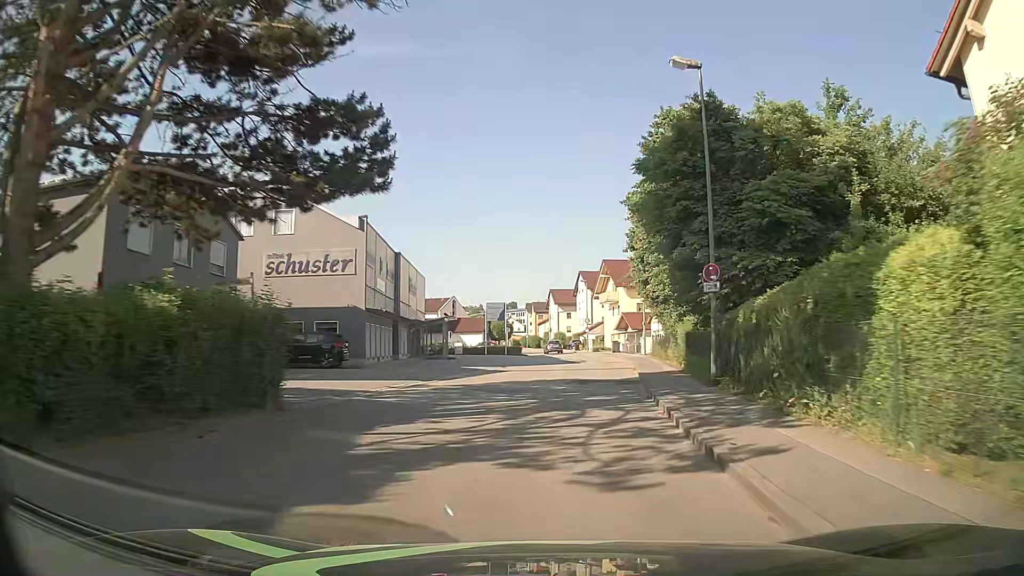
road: unclassified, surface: asphalt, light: Day
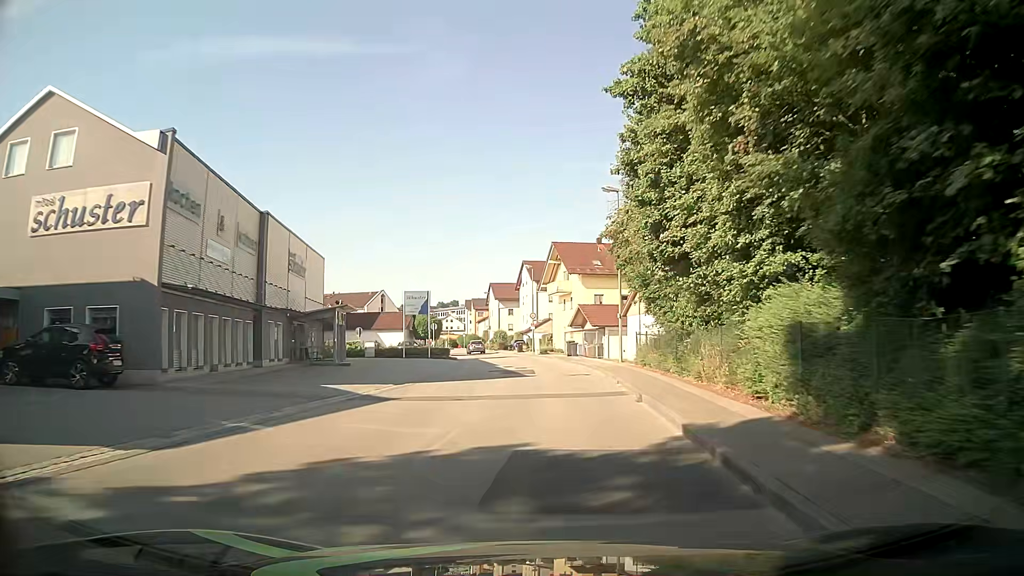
(+0.6, +14.7) m; +4°
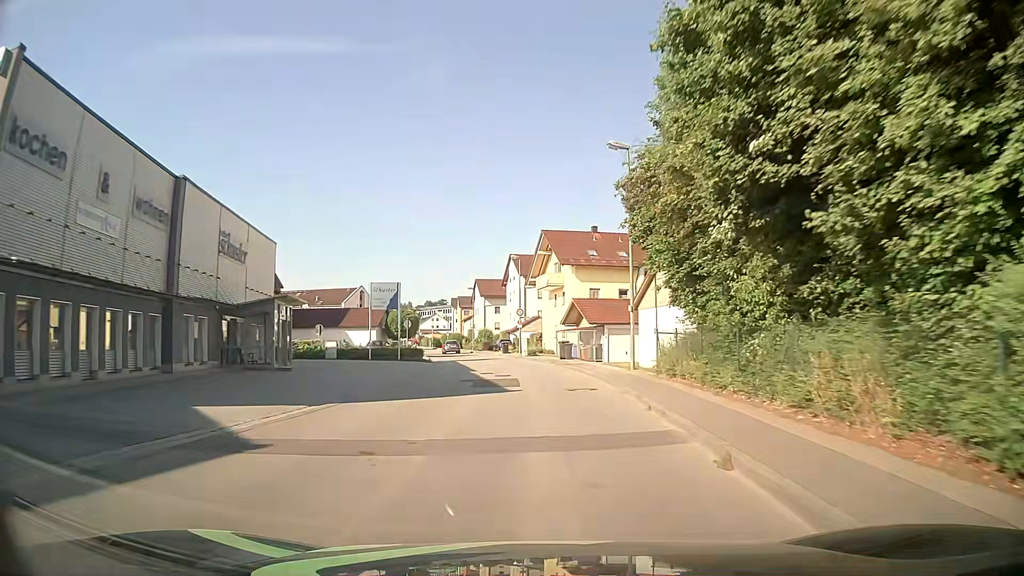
(+0.2, +7.4) m; +1°
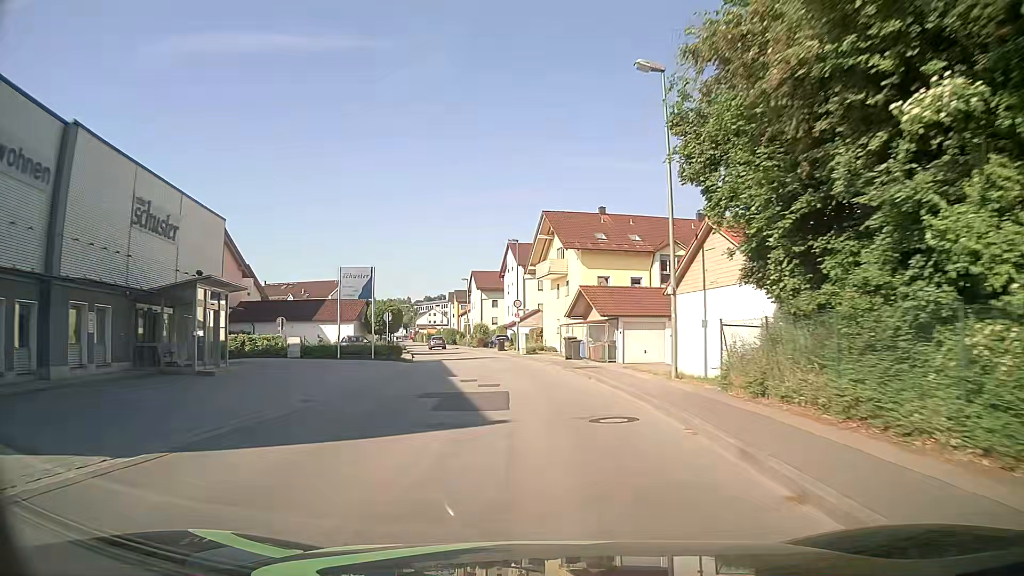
(+0.1, +7.2) m; 0°
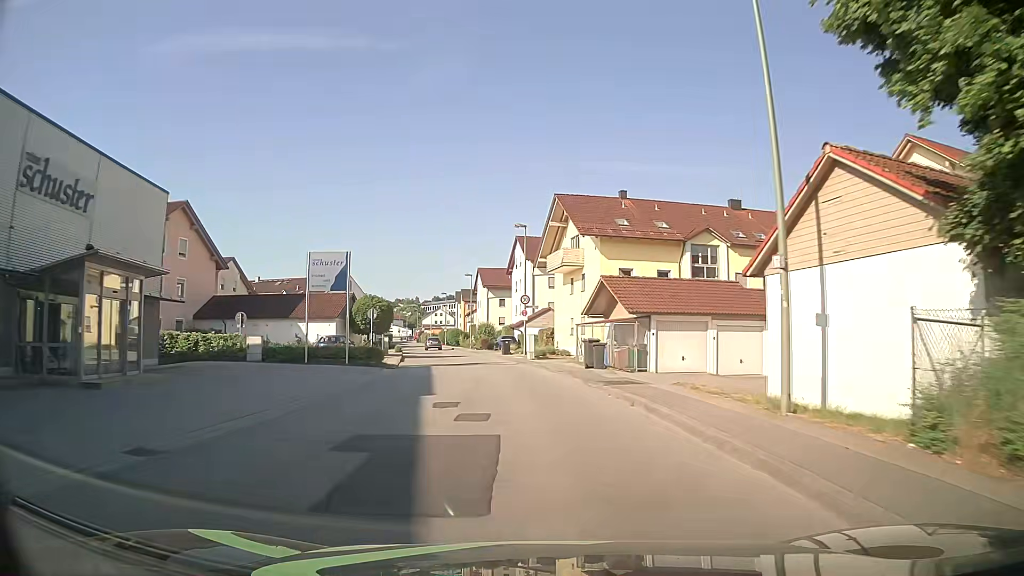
(0.0, +7.0) m; 0°
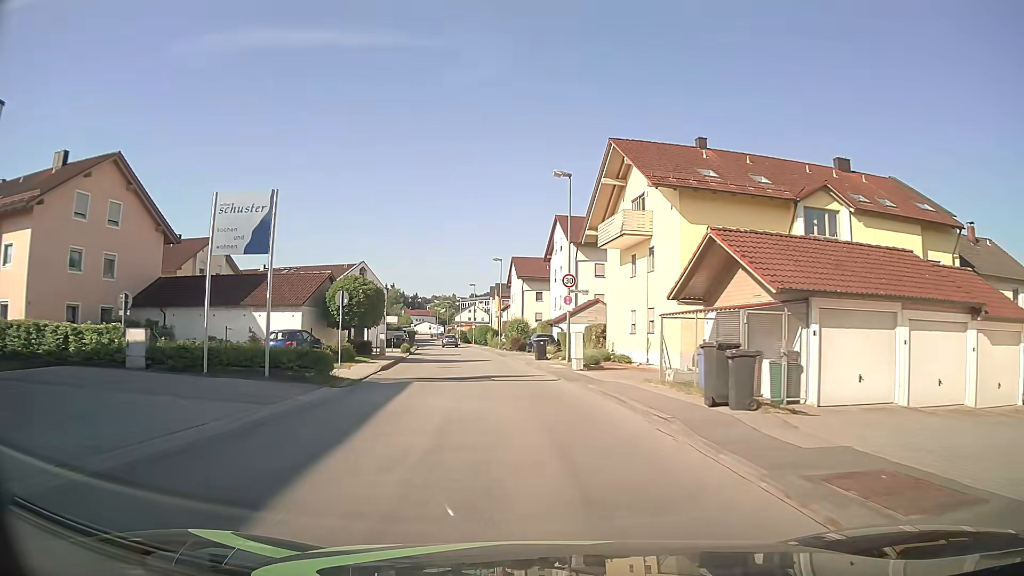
(-0.4, +13.1) m; -3°
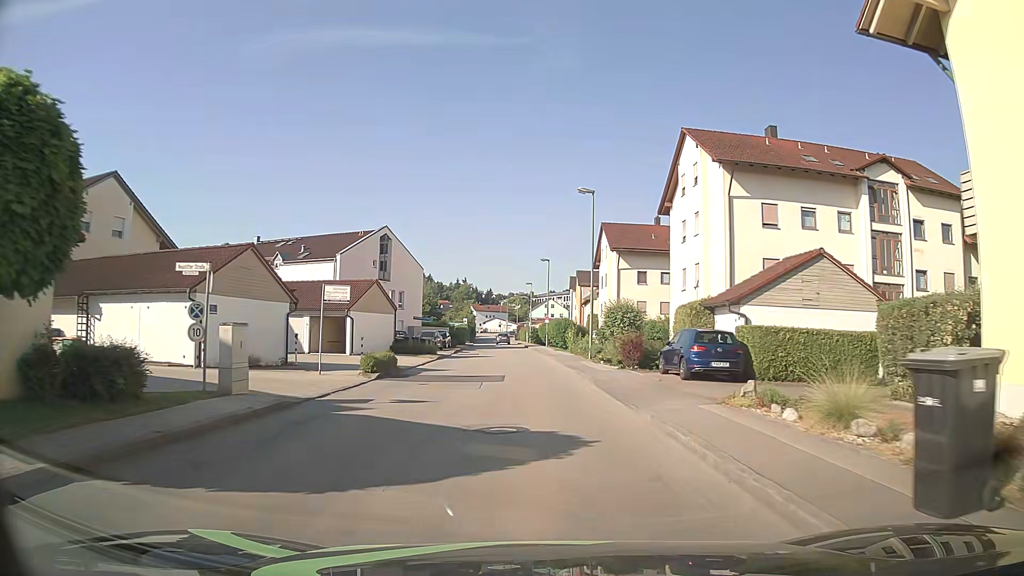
(-2.2, +28.3) m; -9°
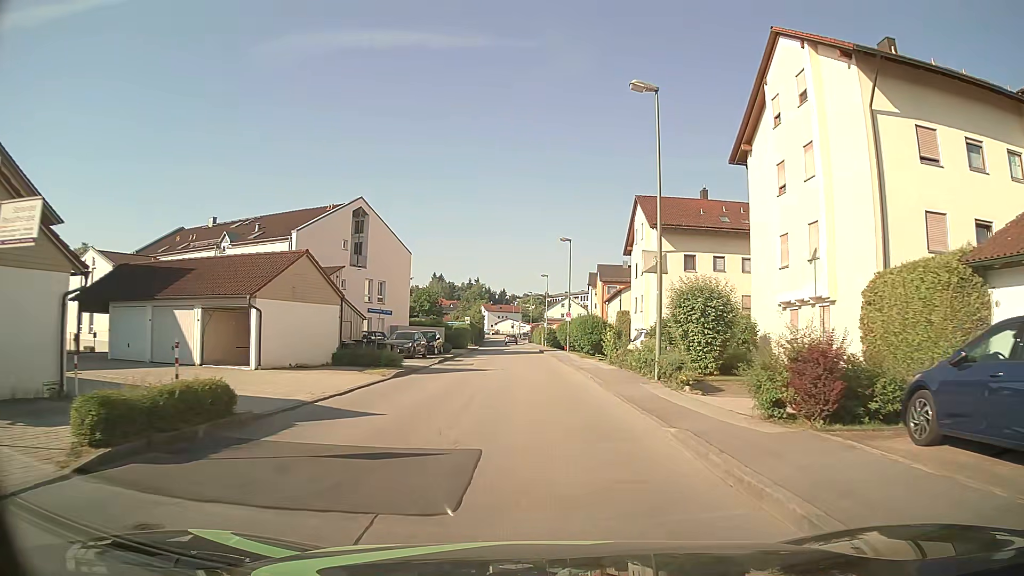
(+0.2, +14.1) m; 0°
(0, +10) (0, +20) (0, +30) (0, +40) (0, +50) (-1, +60) (-1, +70) (-2, +80) (-2, +90) (-3, +100) m
